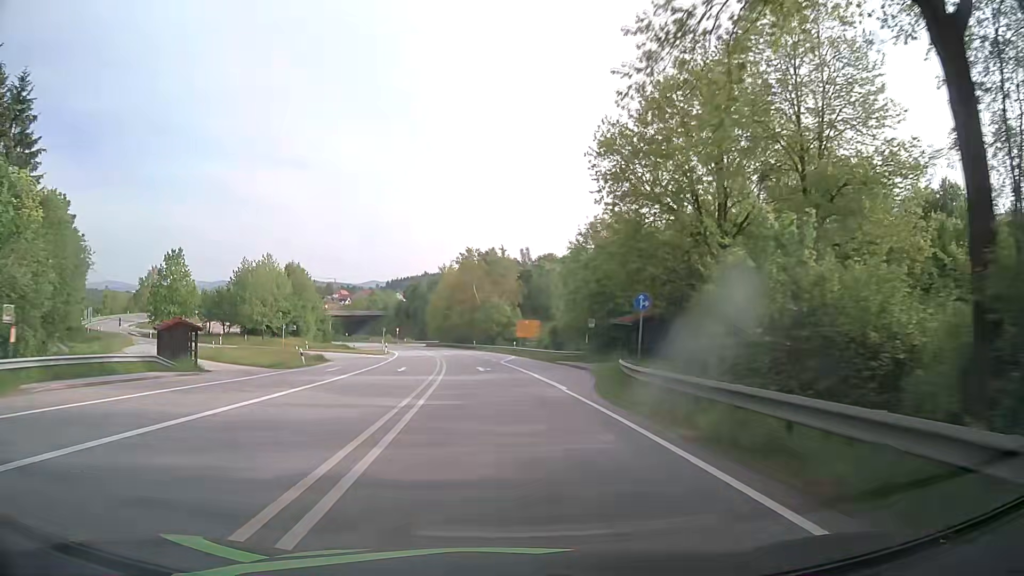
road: primary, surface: asphalt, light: Day
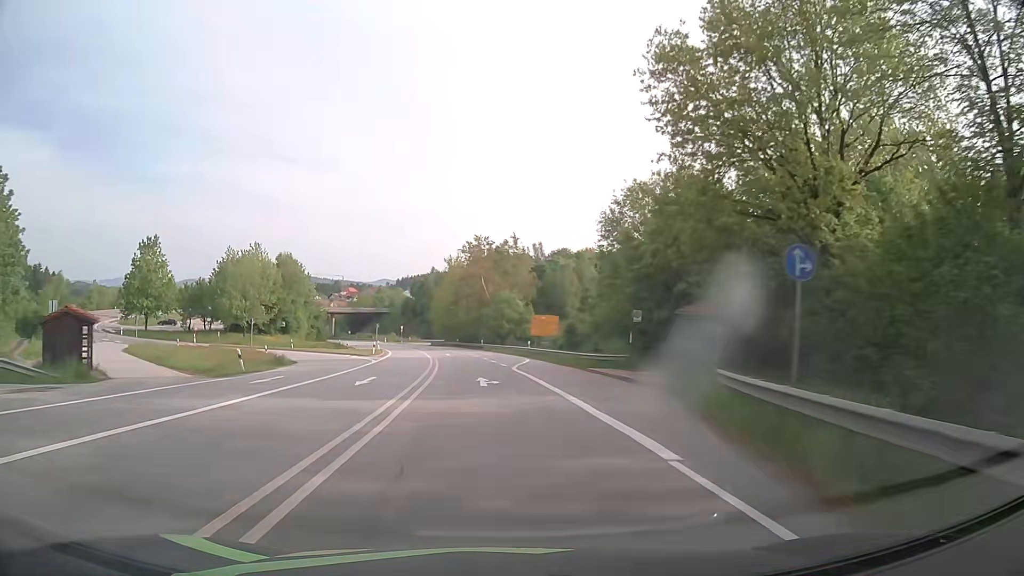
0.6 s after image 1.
(-0.1, +11.6) m; -1°
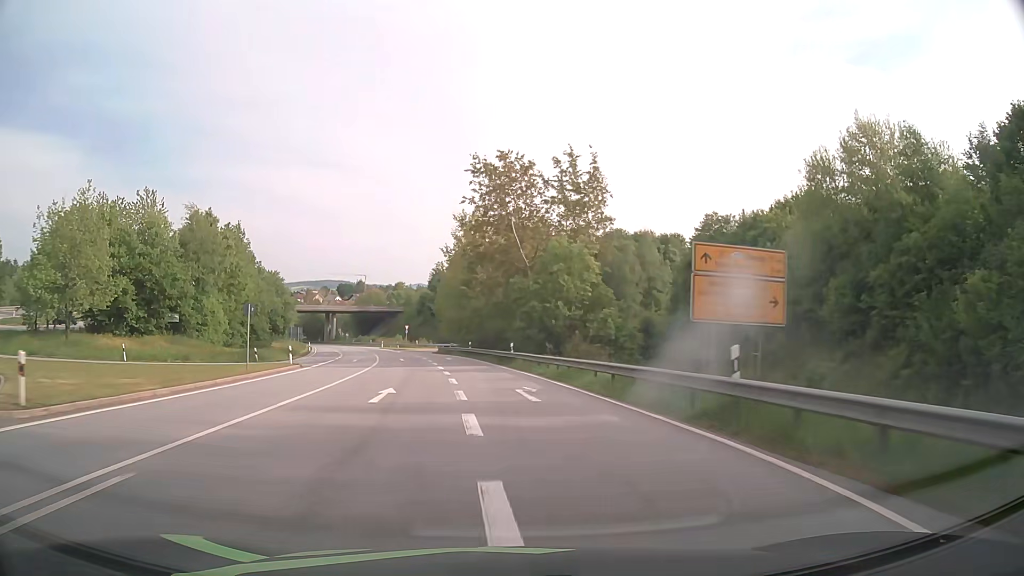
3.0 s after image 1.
(-1.2, +45.4) m; -3°
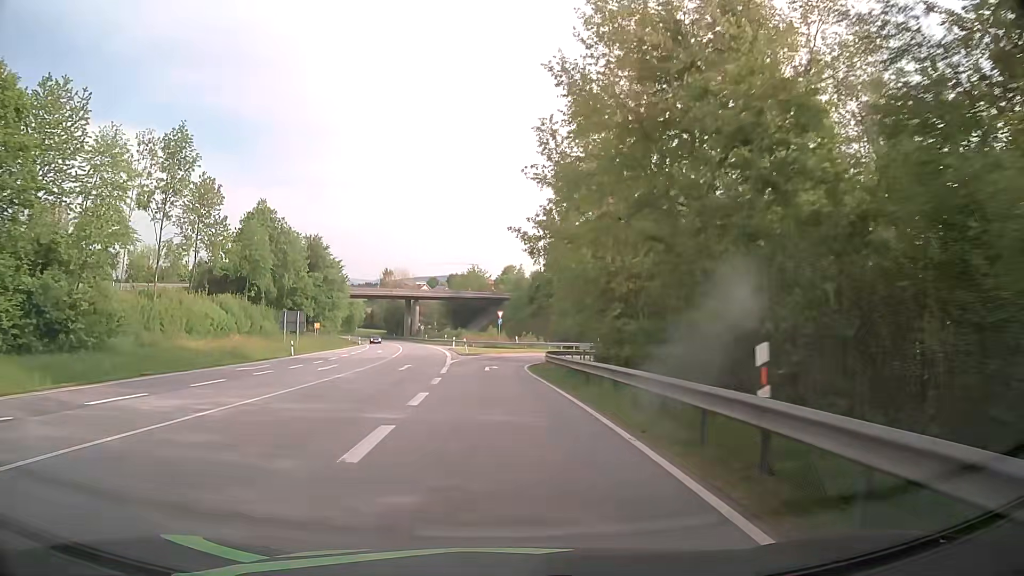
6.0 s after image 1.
(-3.9, +51.1) m; -10°
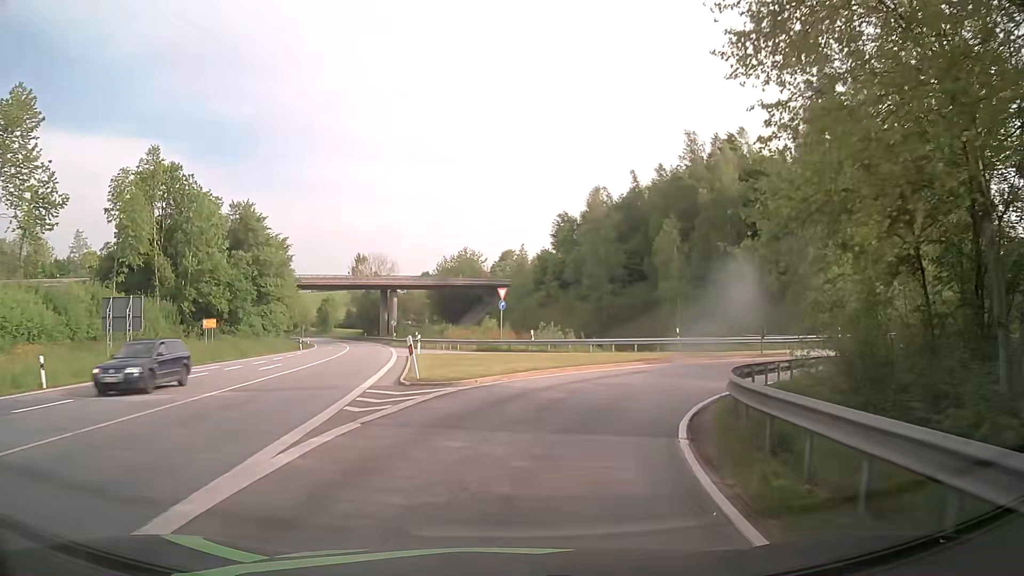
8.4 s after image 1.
(-0.7, +30.6) m; 0°
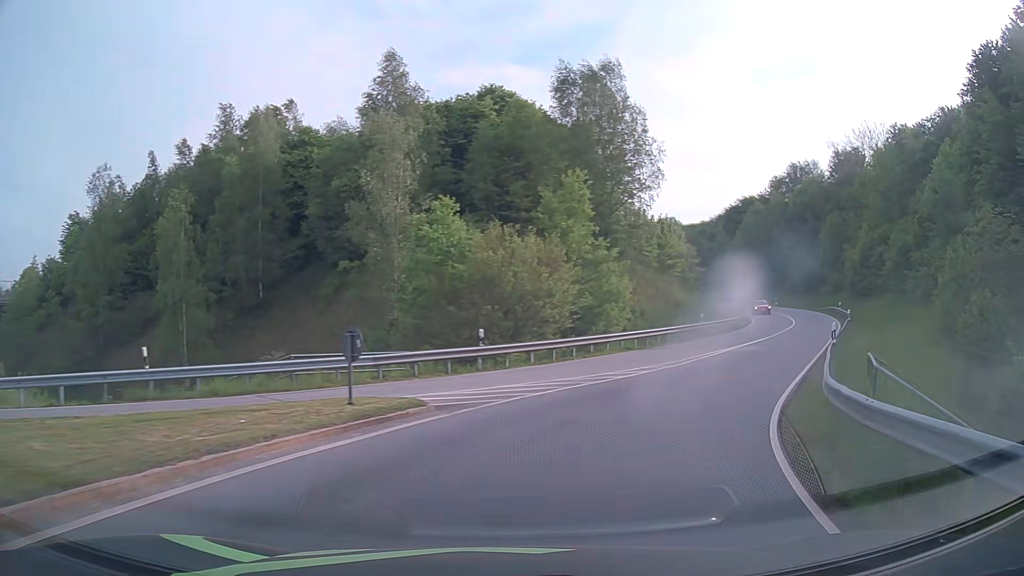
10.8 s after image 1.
(+5.9, +21.1) m; +38°
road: primary_link
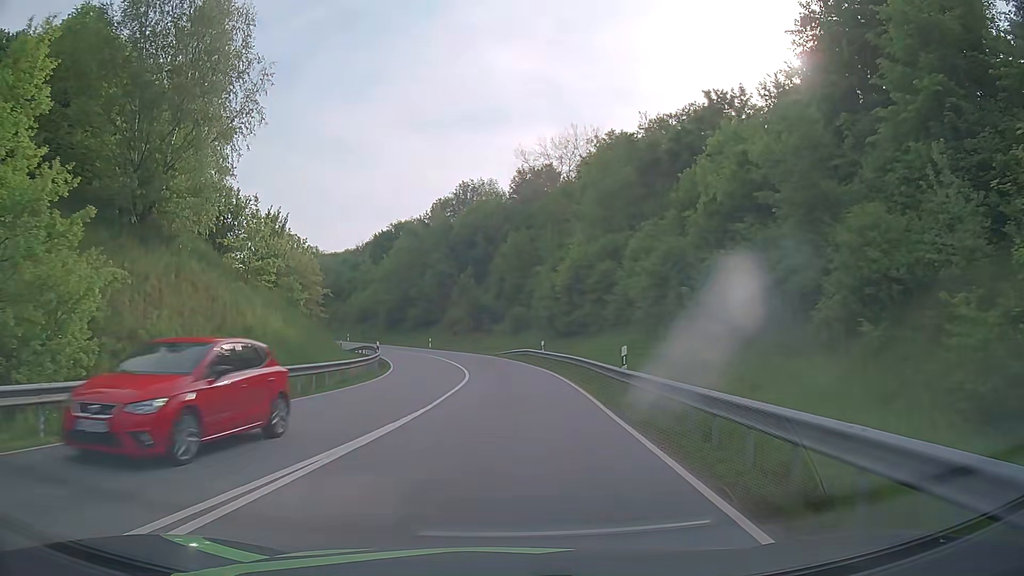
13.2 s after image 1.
(+8.4, +21.6) m; +32°
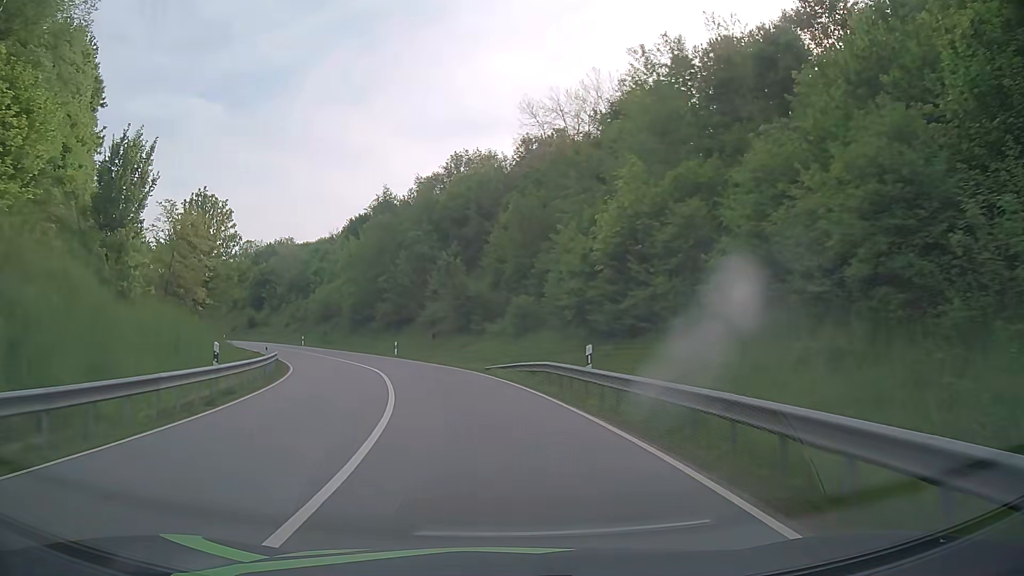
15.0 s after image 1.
(+0.1, +21.2) m; 0°
(0, +10) (-2, +20) (-4, +30) (-7, +39) (-11, +48) (-16, +57) (-22, +65) (-28, +73) (-35, +80) (-43, +86) m
